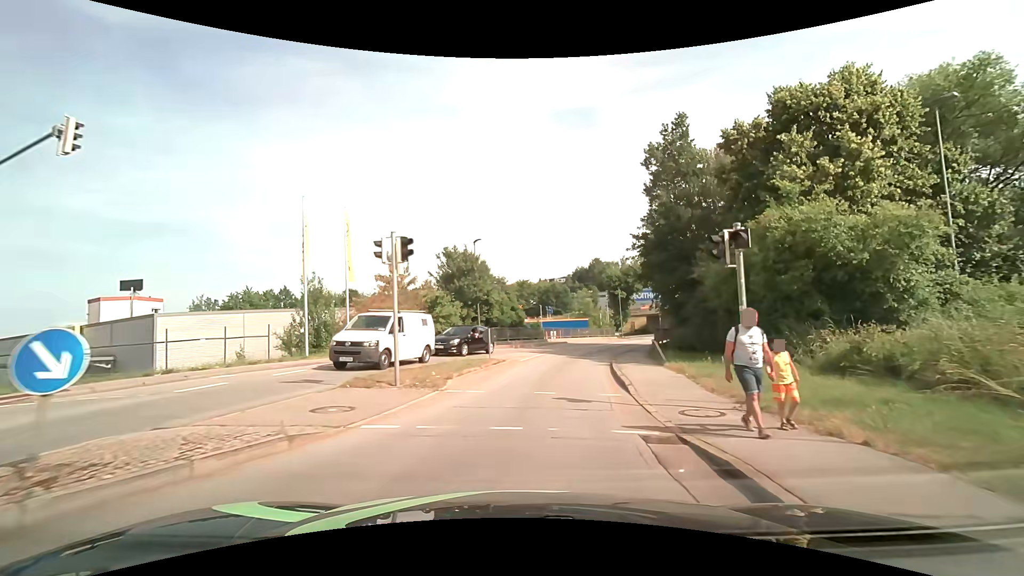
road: tertiary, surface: asphalt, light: Day
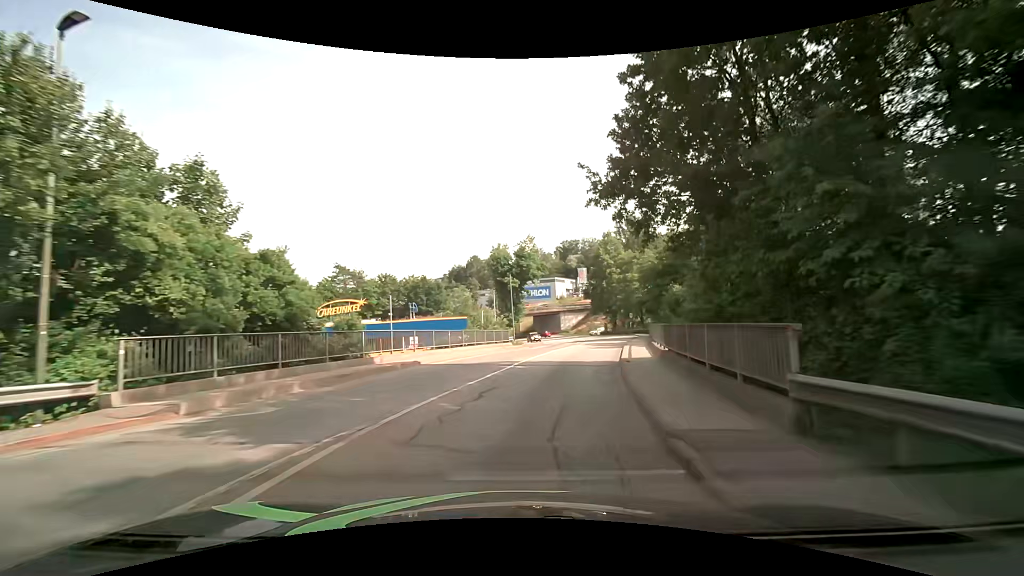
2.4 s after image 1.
(+3.1, +25.7) m; +14°
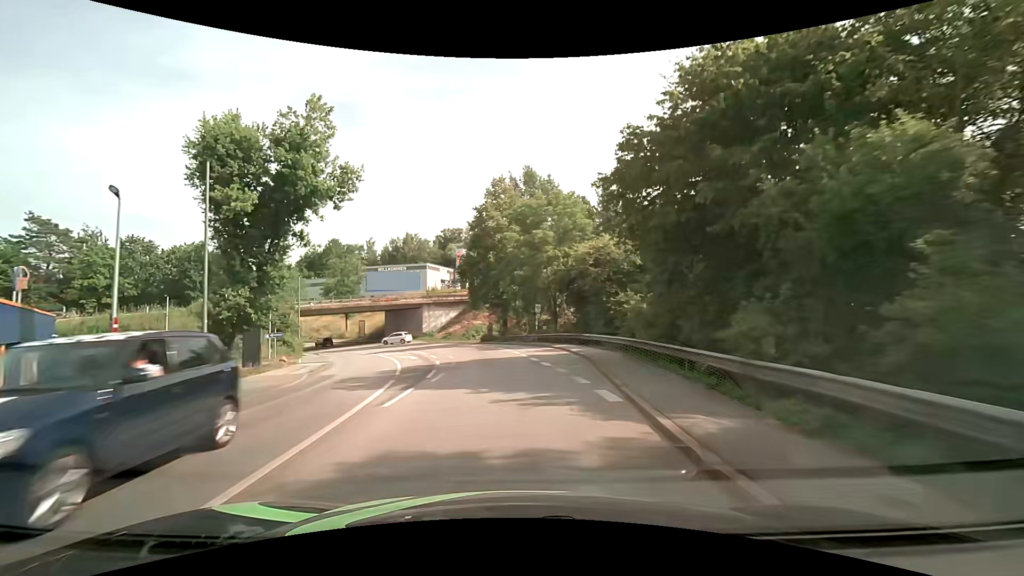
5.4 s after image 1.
(+5.8, +37.1) m; +13°
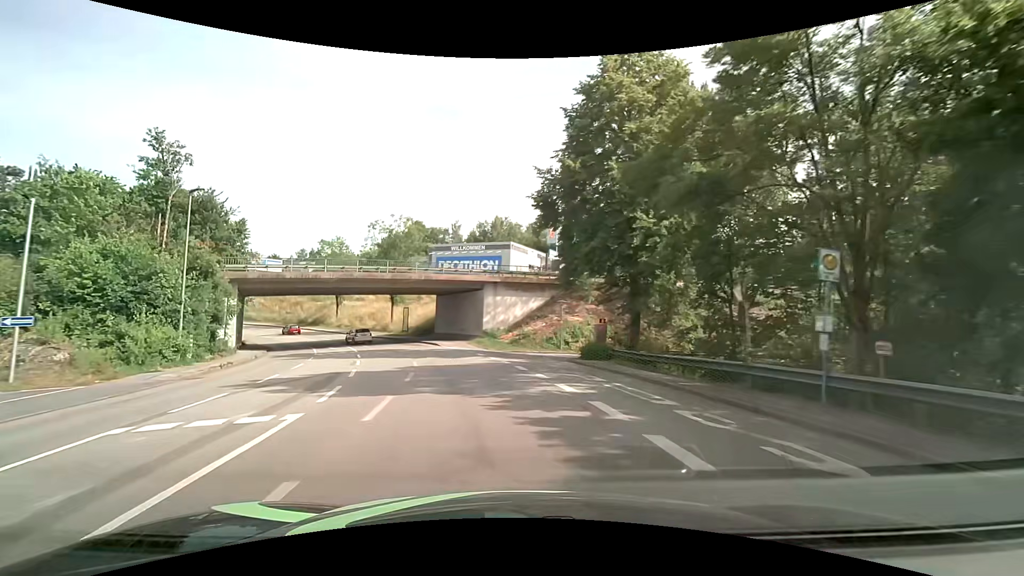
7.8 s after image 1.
(-2.1, +30.3) m; -11°
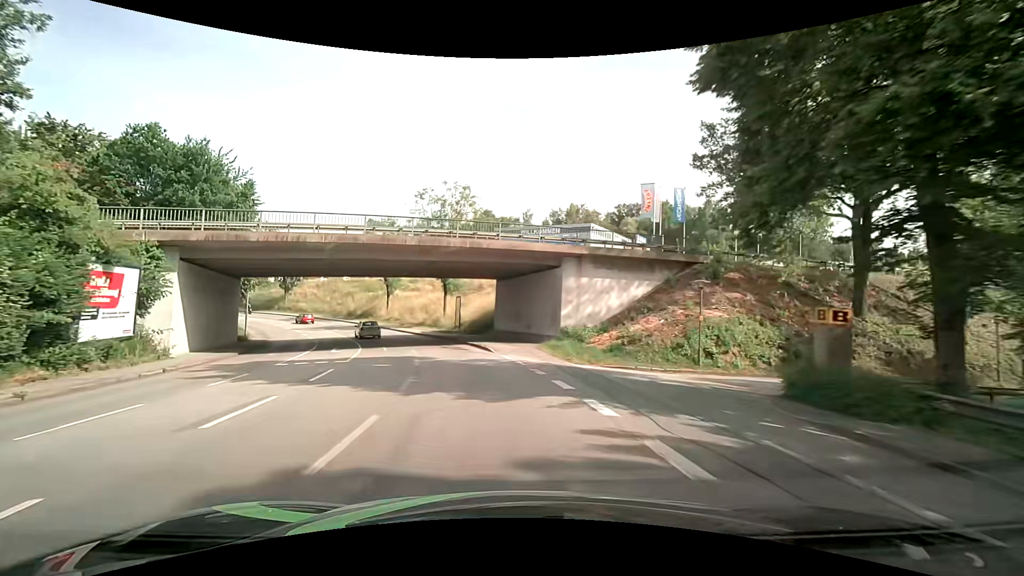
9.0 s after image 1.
(-1.1, +15.0) m; -8°
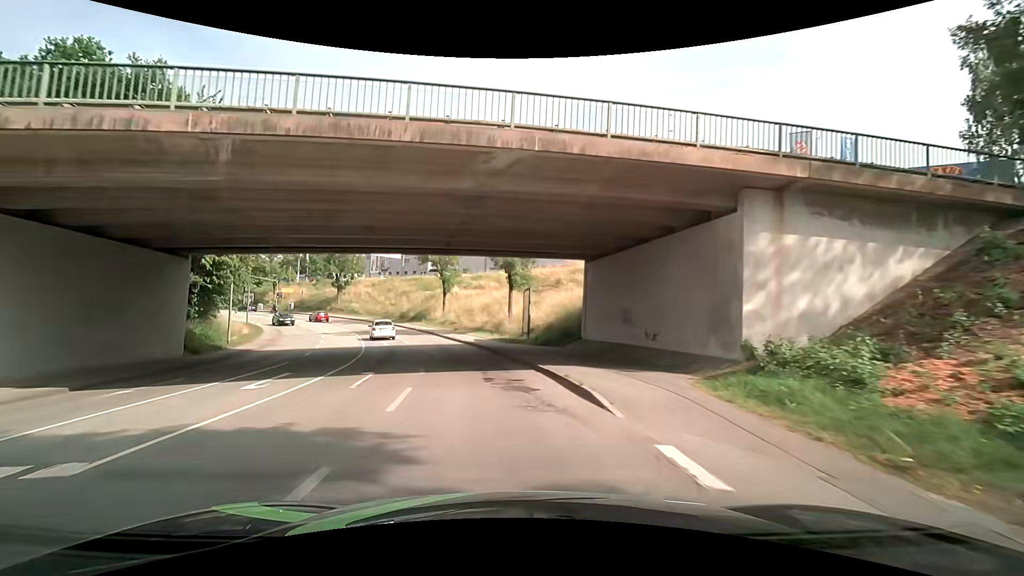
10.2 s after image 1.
(-1.2, +15.0) m; -9°
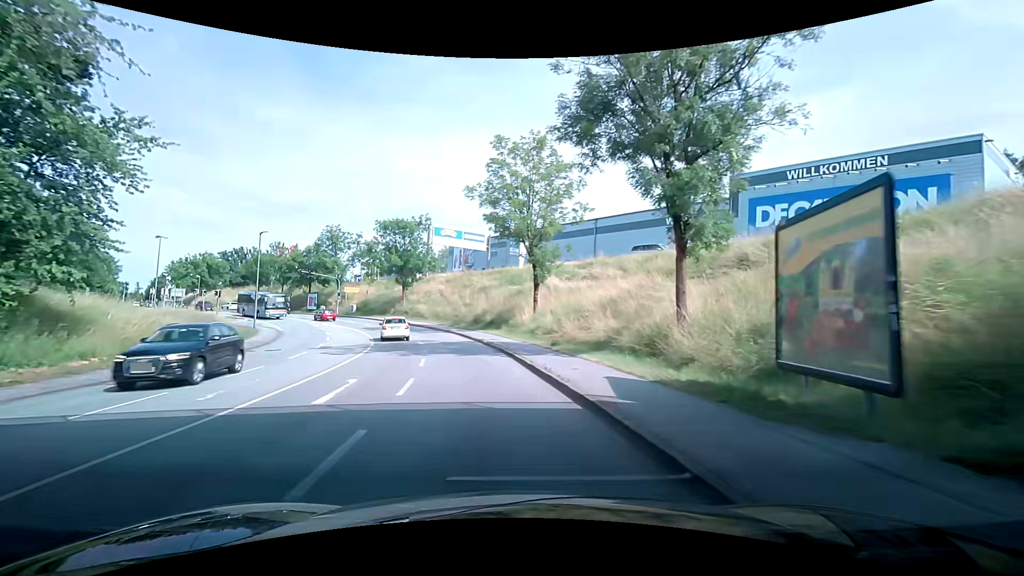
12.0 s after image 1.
(-0.9, +22.7) m; +4°
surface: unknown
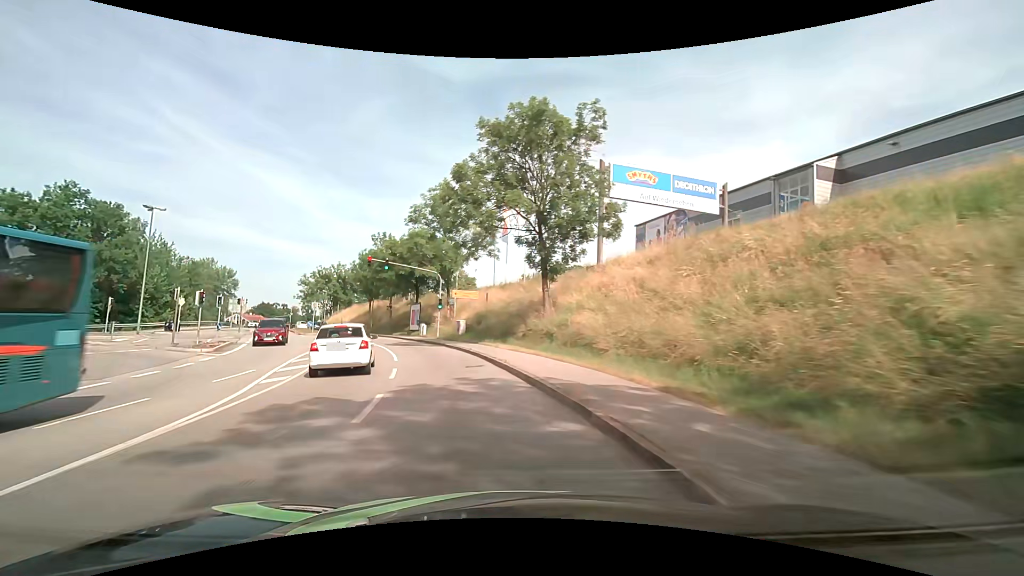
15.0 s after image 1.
(-15.2, +35.8) m; -36°
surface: asphalt
(-1, +10) (-2, +20) (-5, +29) (-9, +39) (-14, +48) (-19, +56) (-24, +65) (-29, +74) (-34, +82) (-39, +91) m
